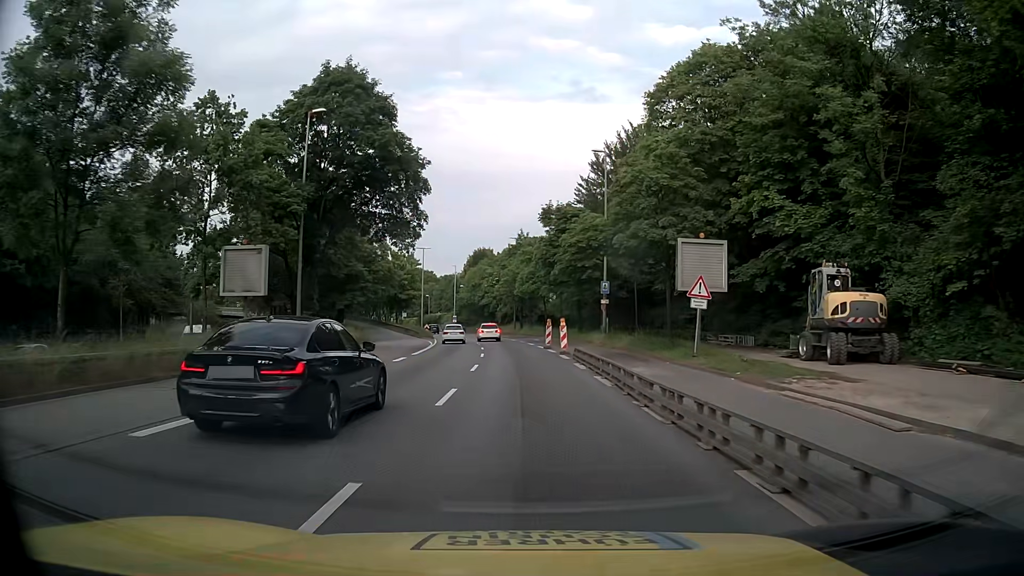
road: trunk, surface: asphalt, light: Day
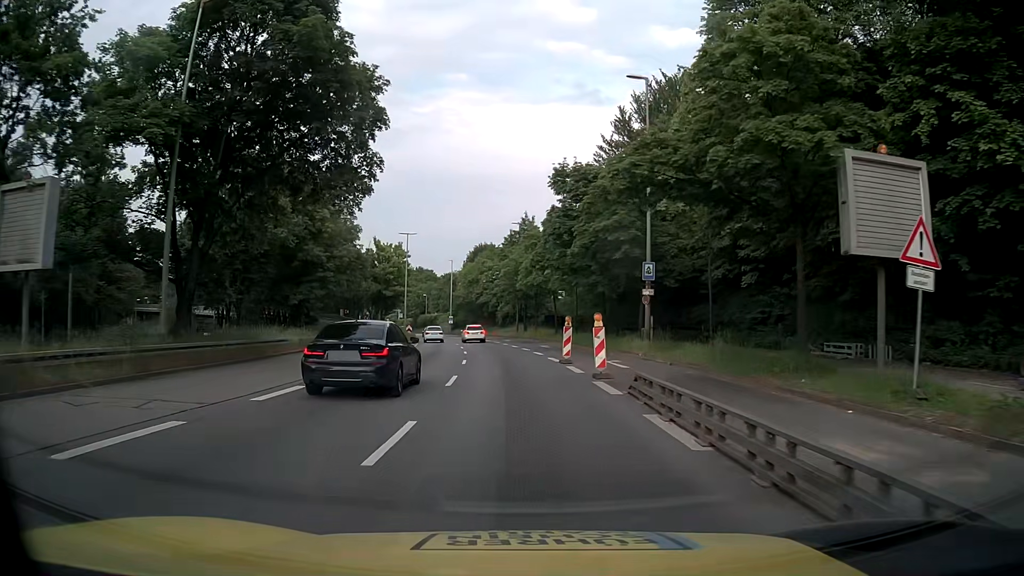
(0.0, +13.9) m; 0°
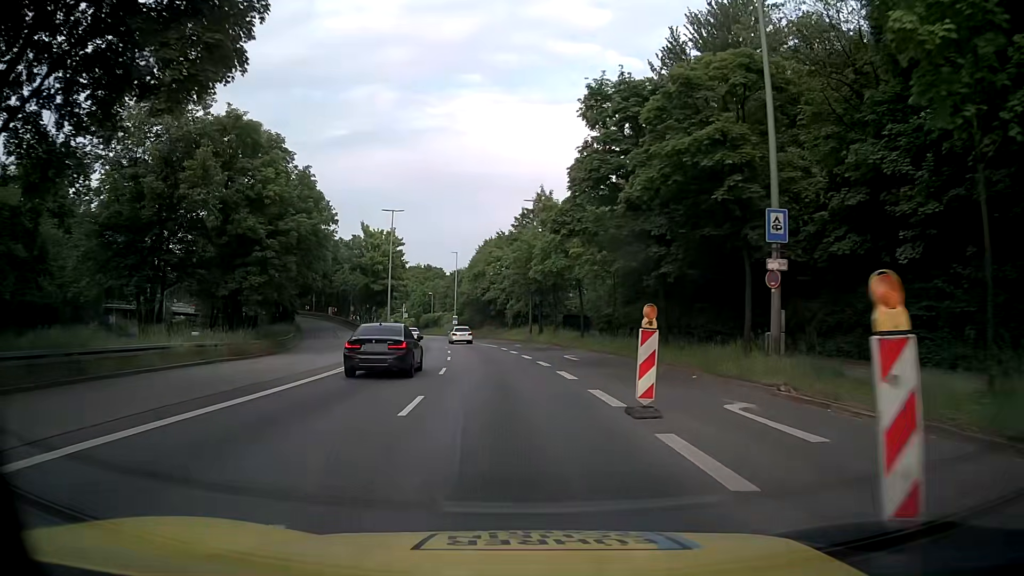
(0.0, +13.9) m; -1°
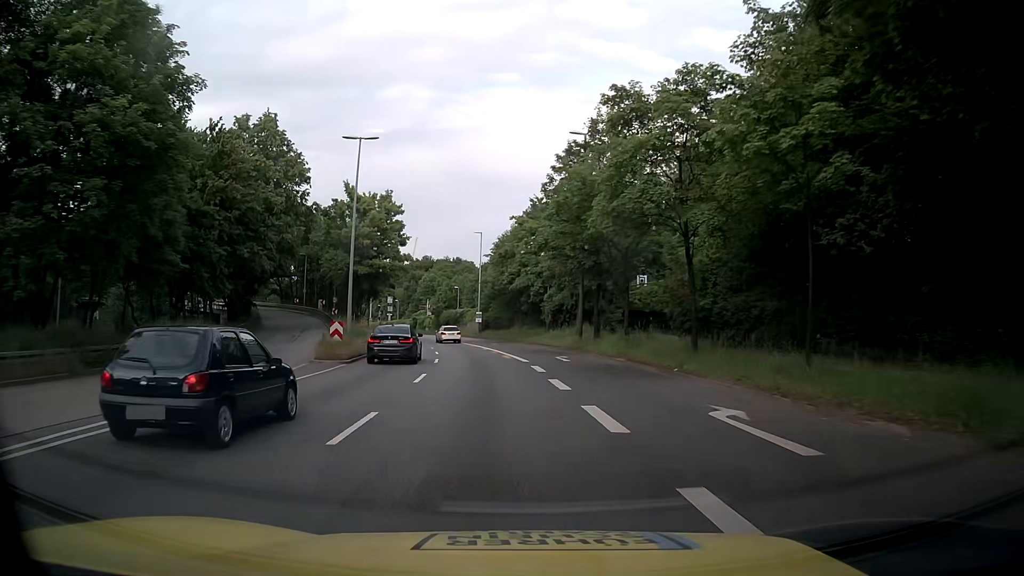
(-0.4, +20.7) m; -3°
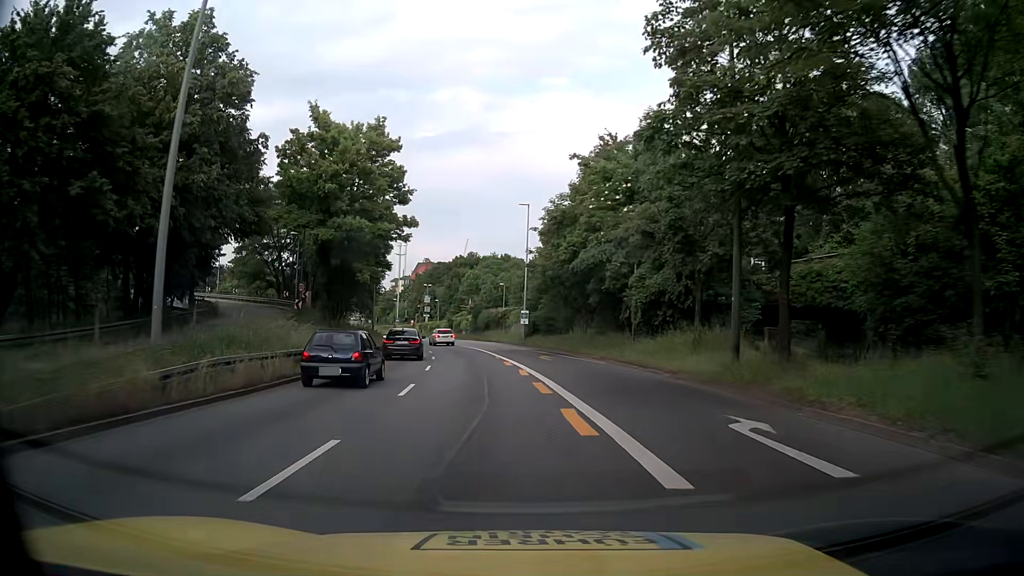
(-0.6, +21.0) m; -4°
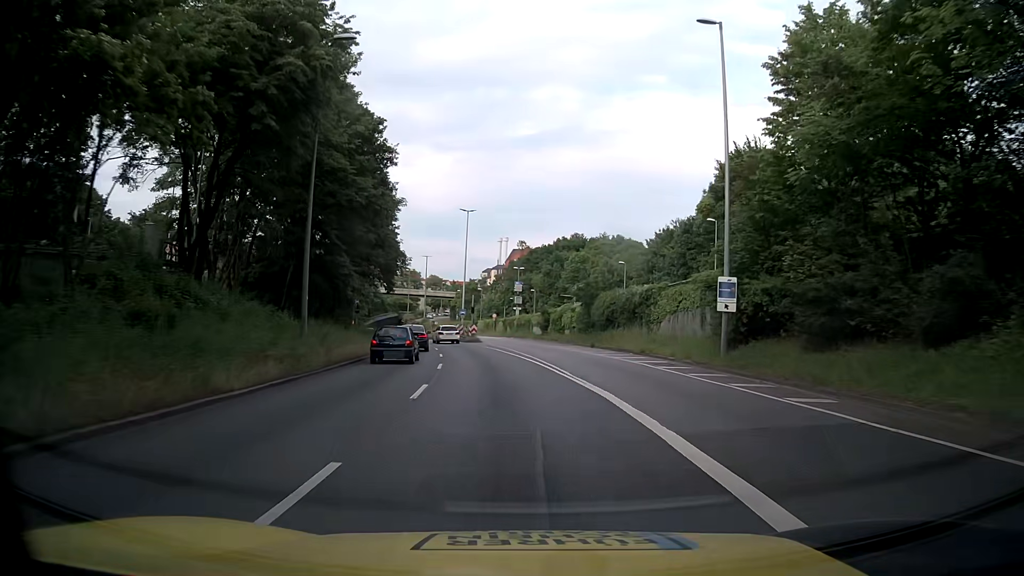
(-3.4, +37.8) m; -9°
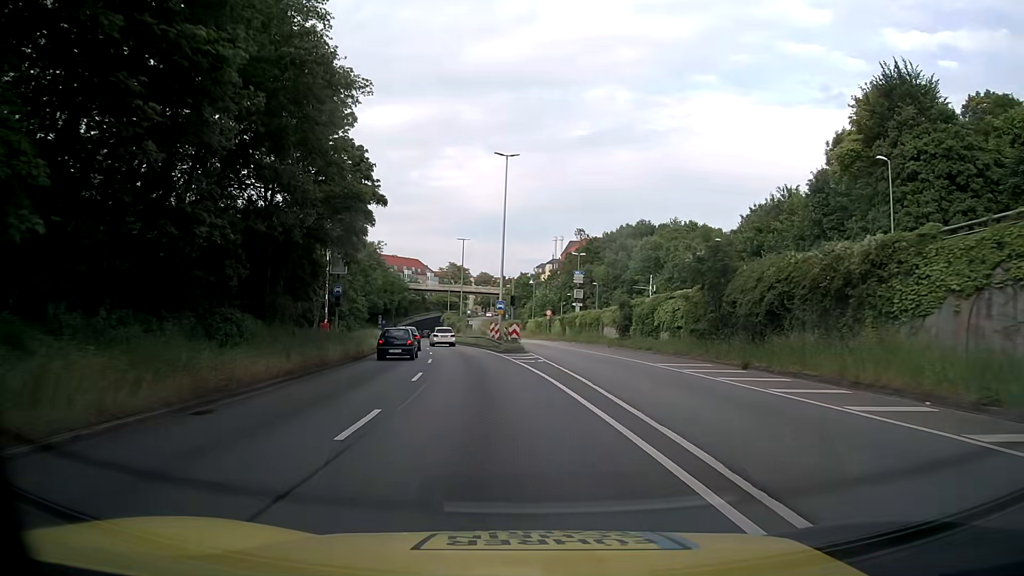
(-0.7, +22.7) m; -4°
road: trunk_link
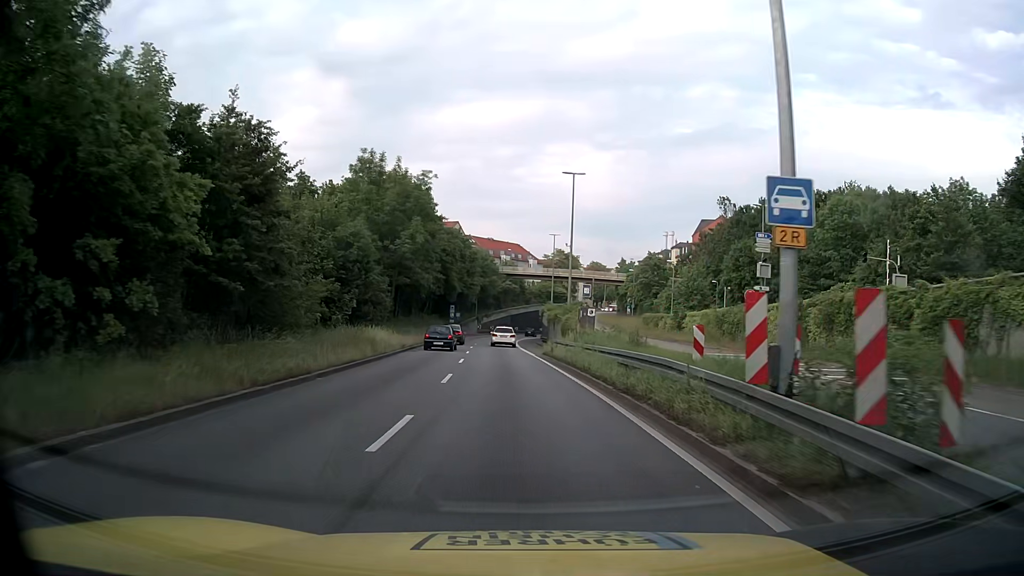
(-3.5, +37.0) m; -10°
(0, +10) (0, +20) (-1, +30) (-1, +40) (-1, +50) (-2, +60) (-2, +70) (-2, +80) (-1, +90) (-1, +100) m
